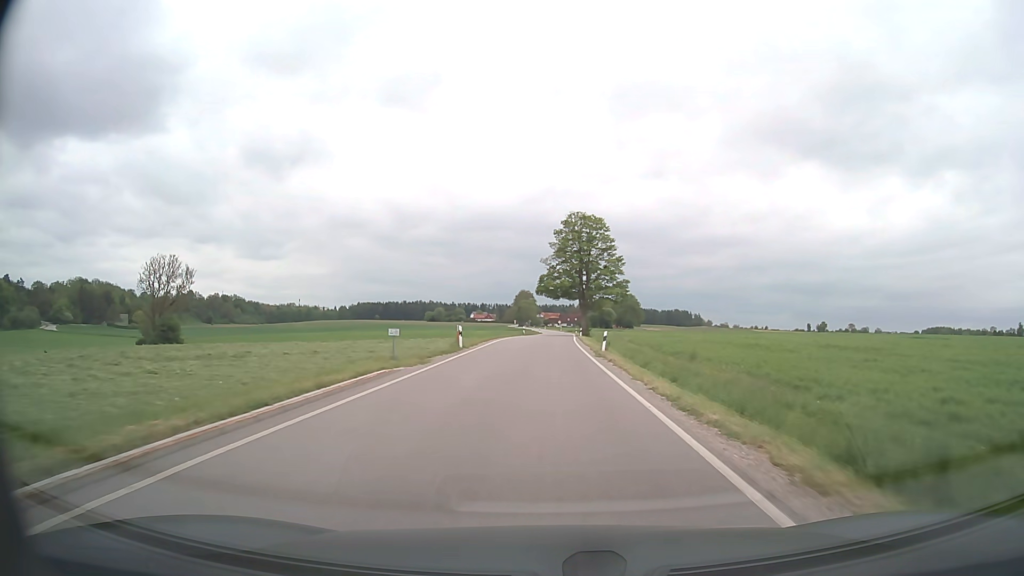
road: secondary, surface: asphalt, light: Day
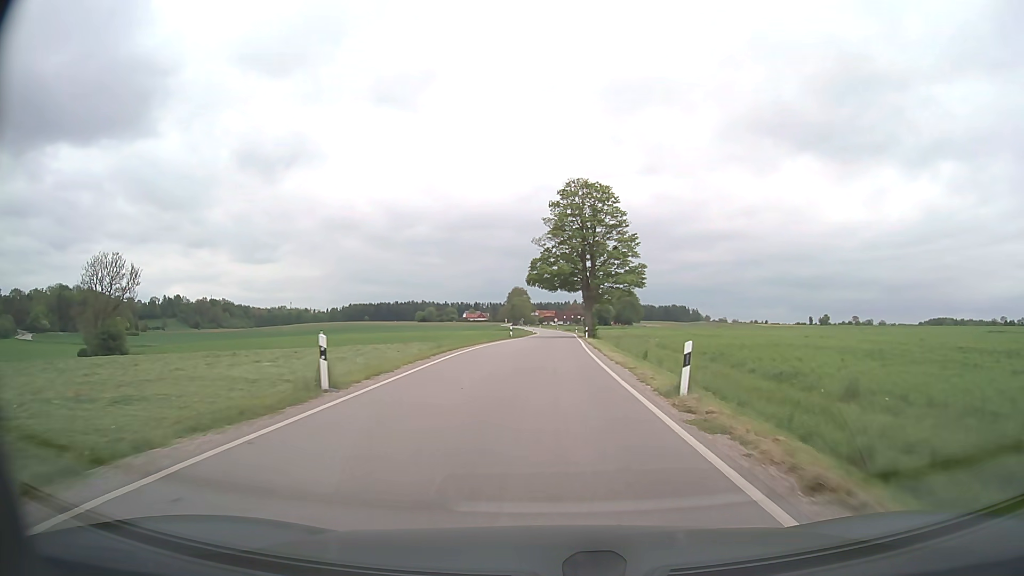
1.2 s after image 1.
(+0.1, +19.0) m; +1°
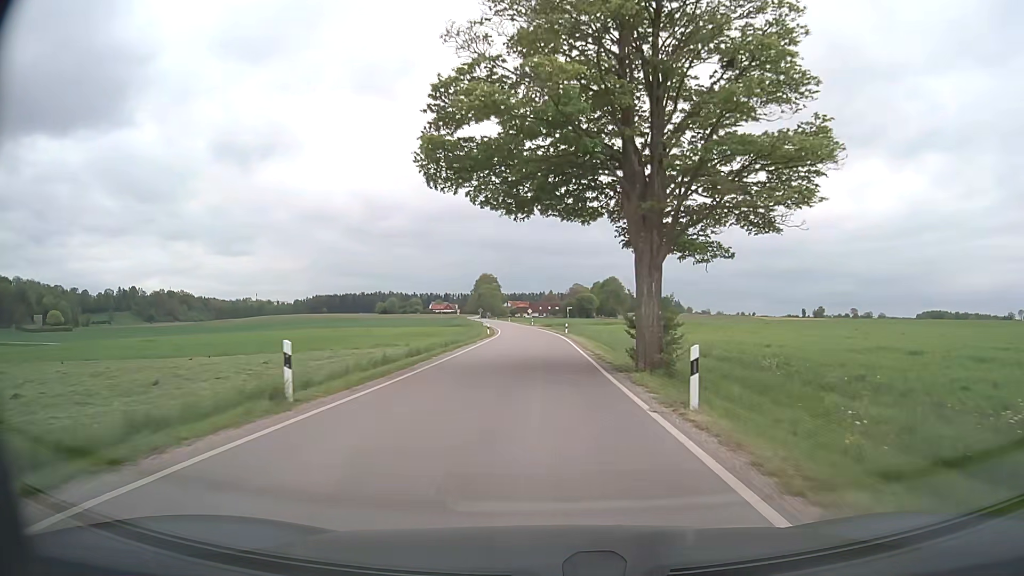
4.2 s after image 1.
(+0.6, +48.4) m; +2°
(0, +10) (0, +20) (0, +30) (0, +40) (0, +50) (-1, +60) (-1, +70) (-2, +80) (-3, +90) (-4, +100) m
